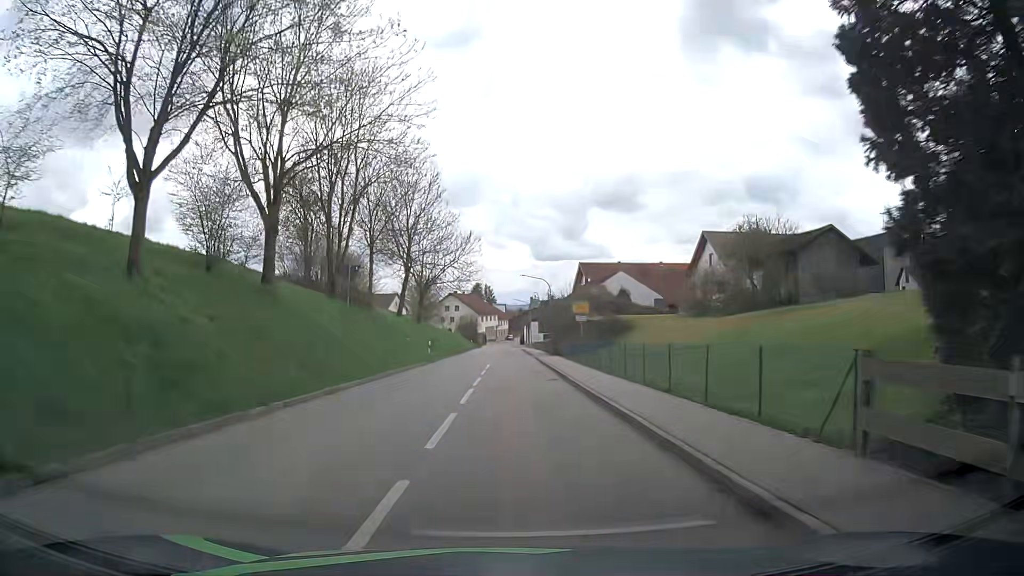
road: tertiary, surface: asphalt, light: Day
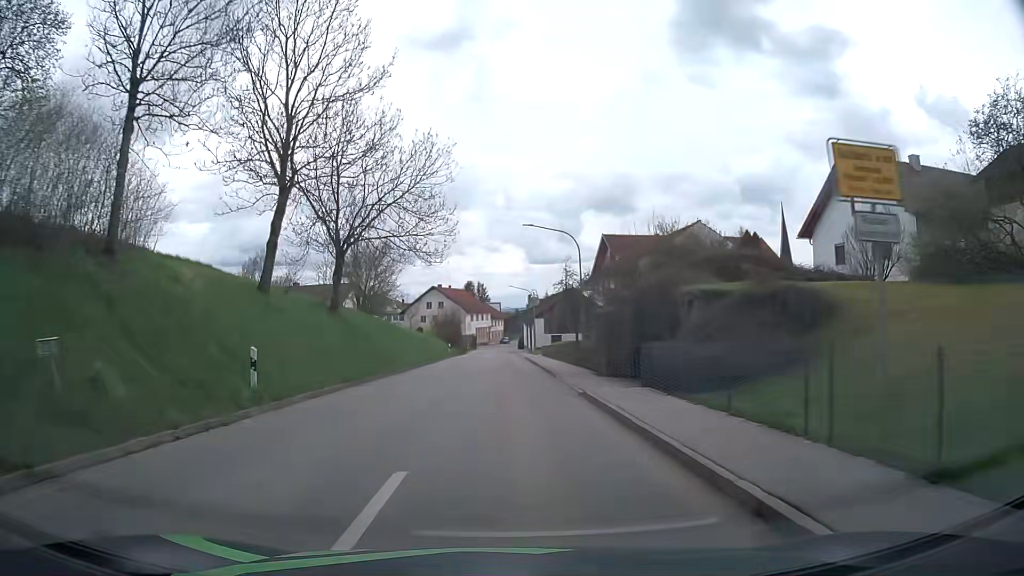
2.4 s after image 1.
(-0.2, +29.8) m; 0°
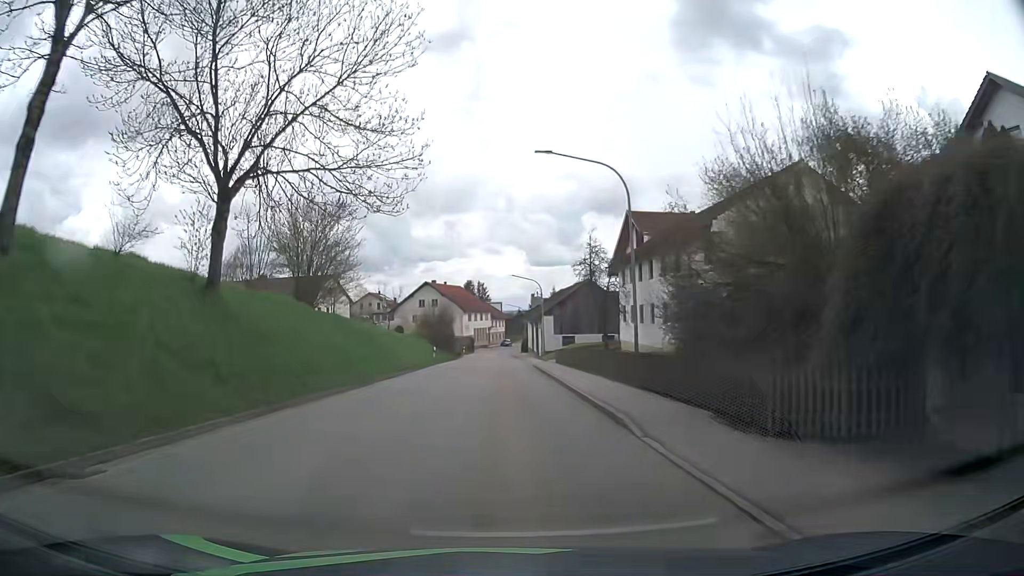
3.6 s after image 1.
(+0.1, +14.5) m; 0°
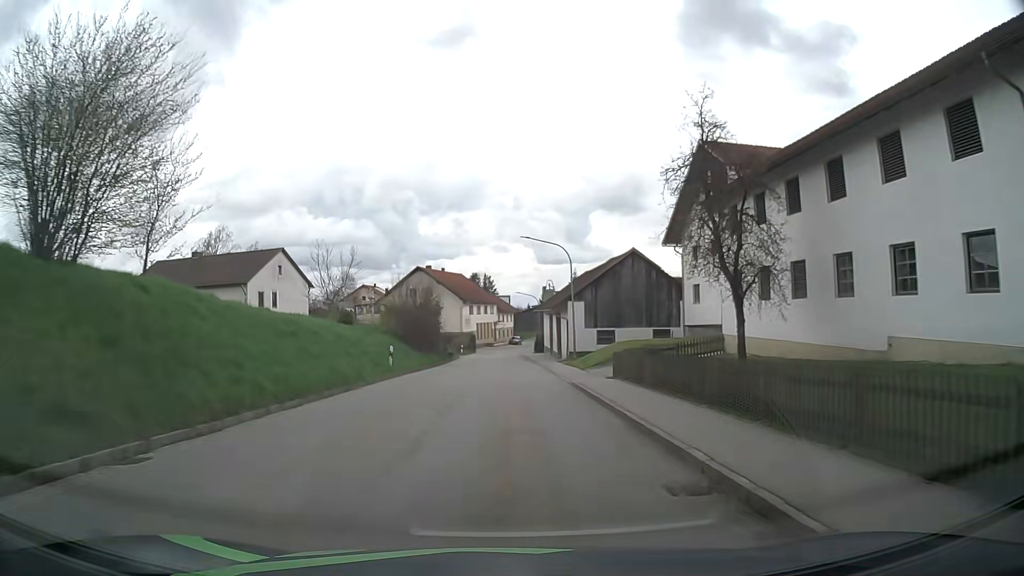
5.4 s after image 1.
(-0.2, +21.2) m; -1°
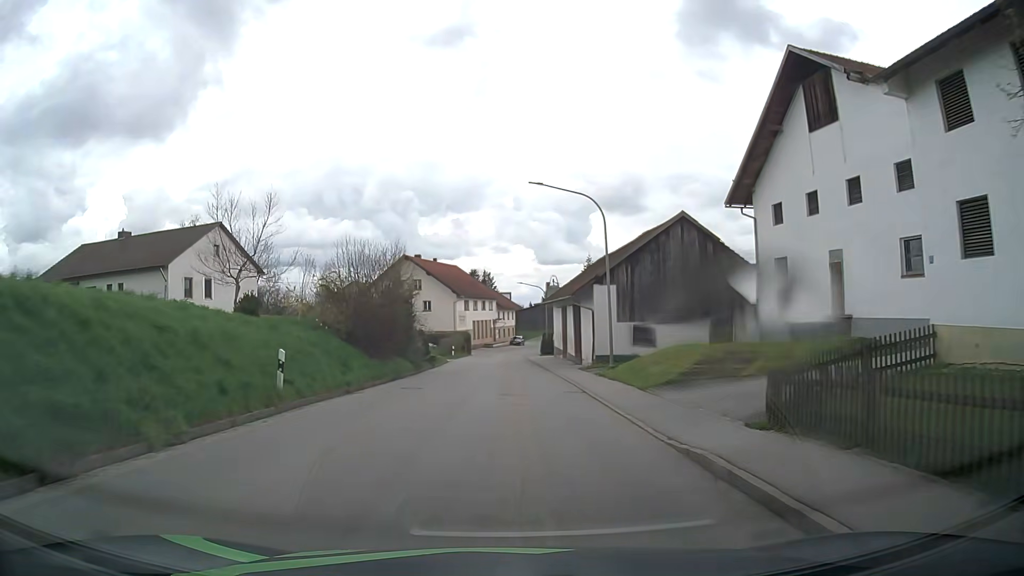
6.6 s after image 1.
(+0.1, +13.9) m; +1°
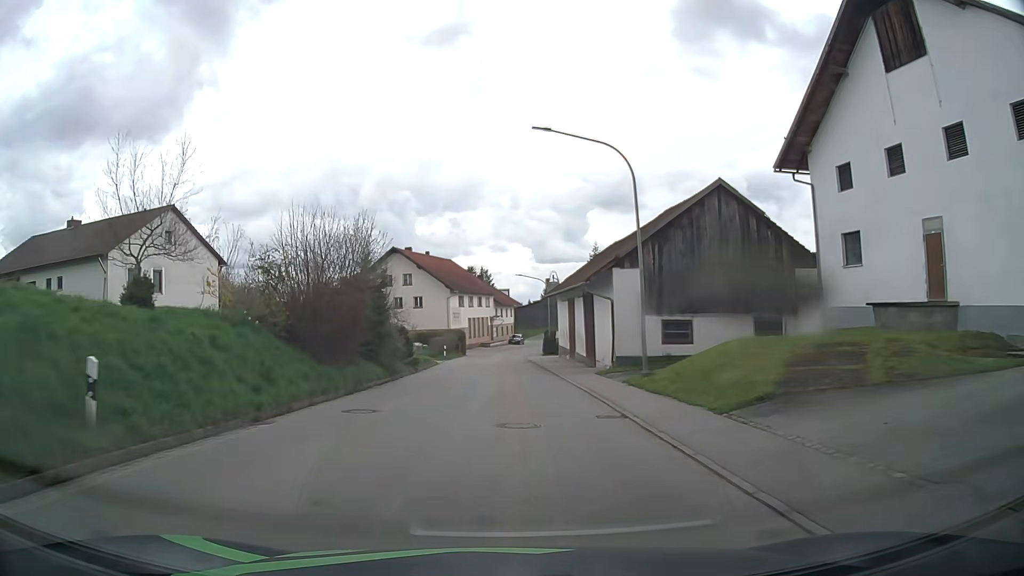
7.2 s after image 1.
(0.0, +7.0) m; 0°
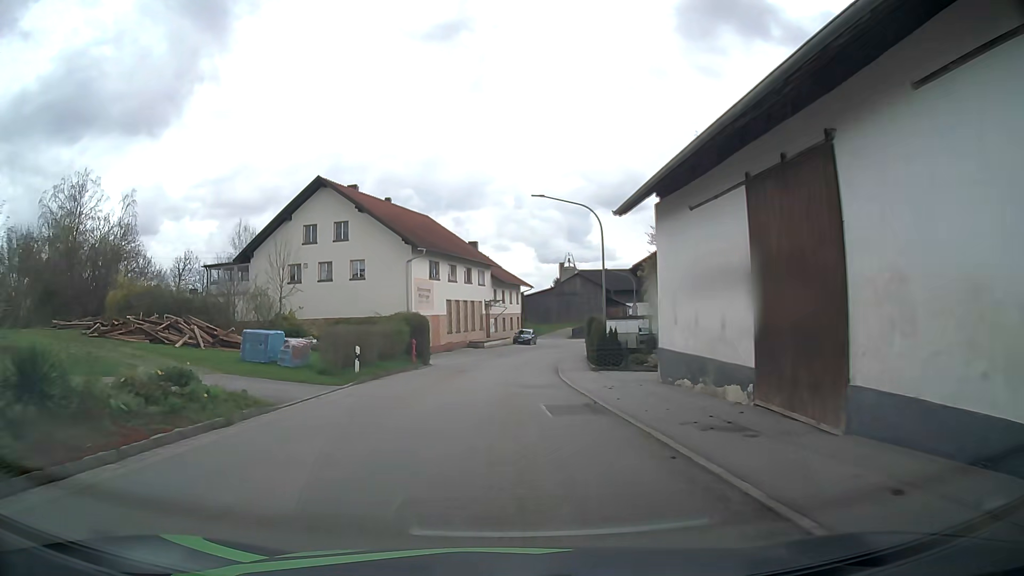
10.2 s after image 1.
(-0.1, +34.0) m; 0°
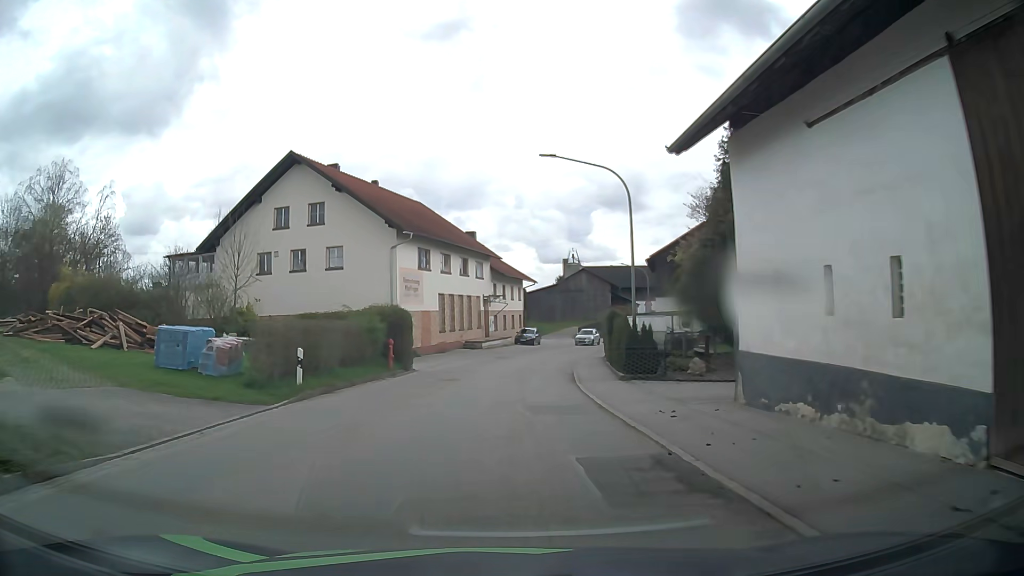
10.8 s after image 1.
(0.0, +6.5) m; 0°
(0, +10) (0, +20) (+1, +30) (+3, +40) (+5, +50) (+8, +59) (+11, +69) (+16, +77) (+22, +85) (+30, +92) m
